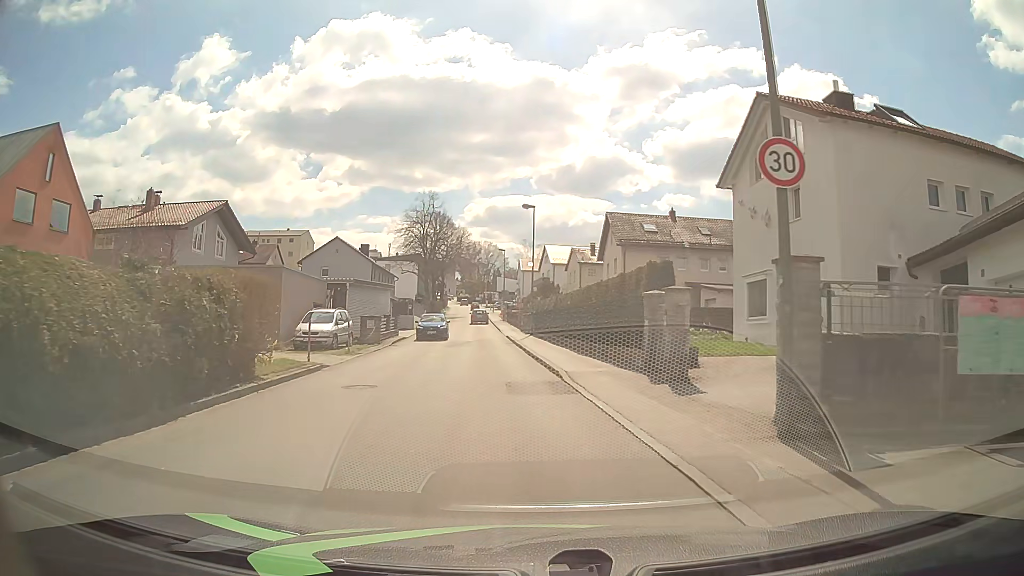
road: unclassified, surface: asphalt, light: Day
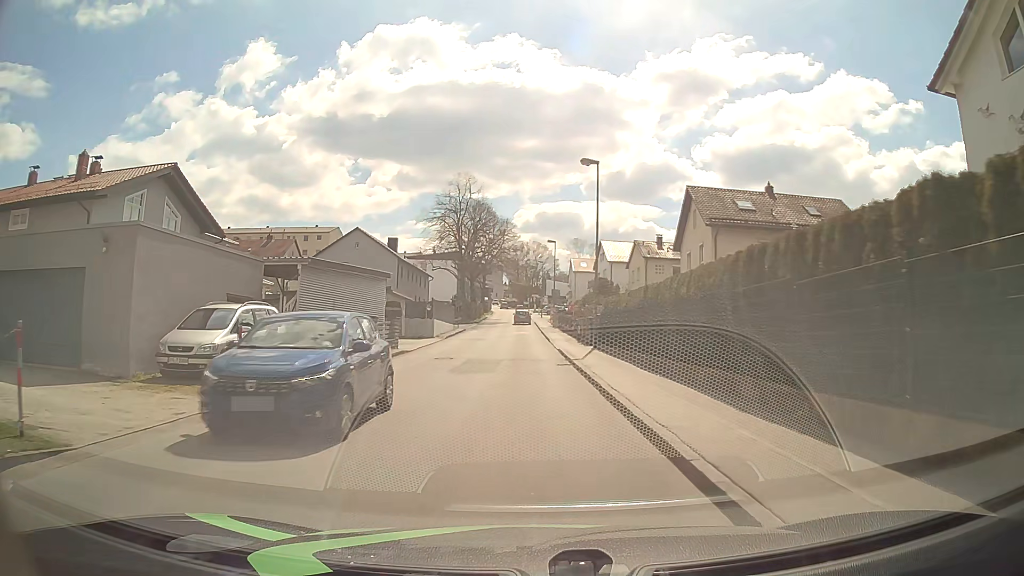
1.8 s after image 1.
(-0.5, +13.4) m; -4°
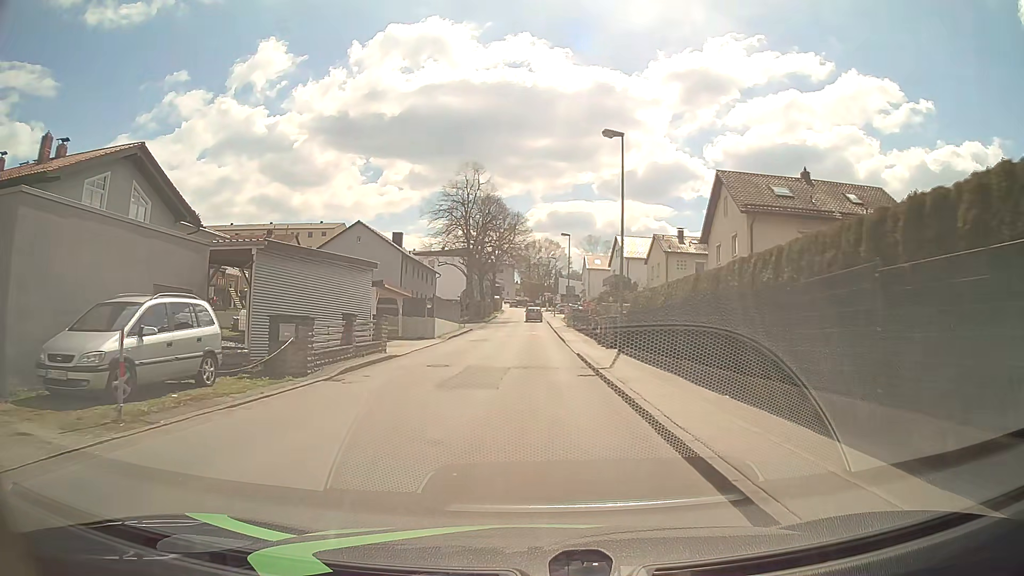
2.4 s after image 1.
(-0.1, +4.4) m; -2°
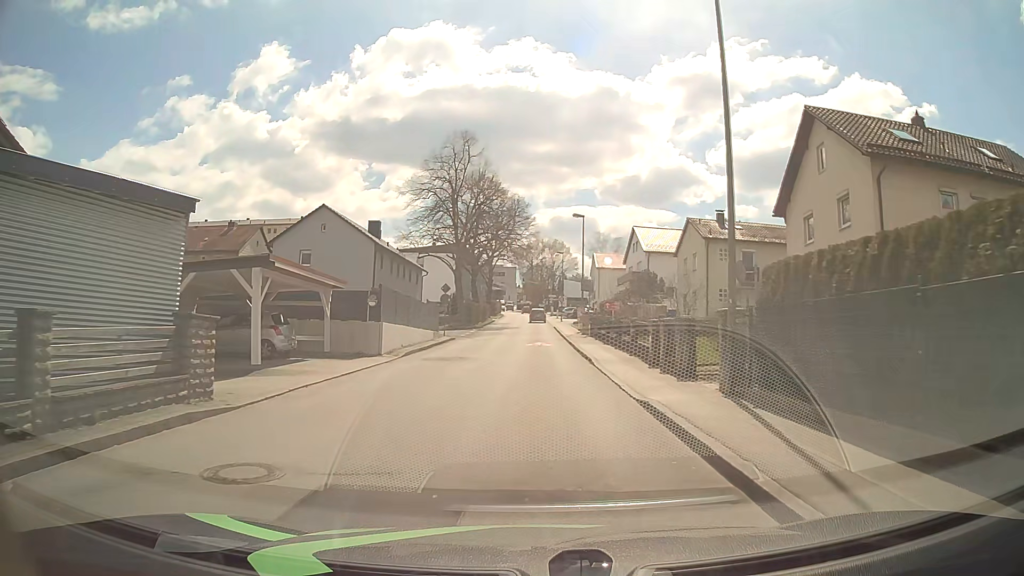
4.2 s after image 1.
(+0.1, +13.3) m; 0°
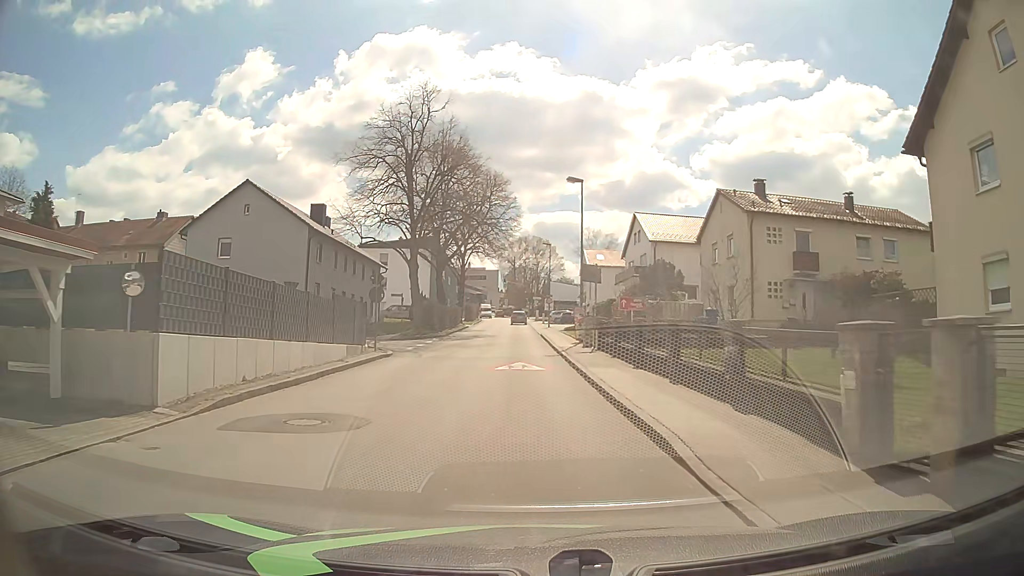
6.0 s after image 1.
(+0.2, +13.3) m; +2°
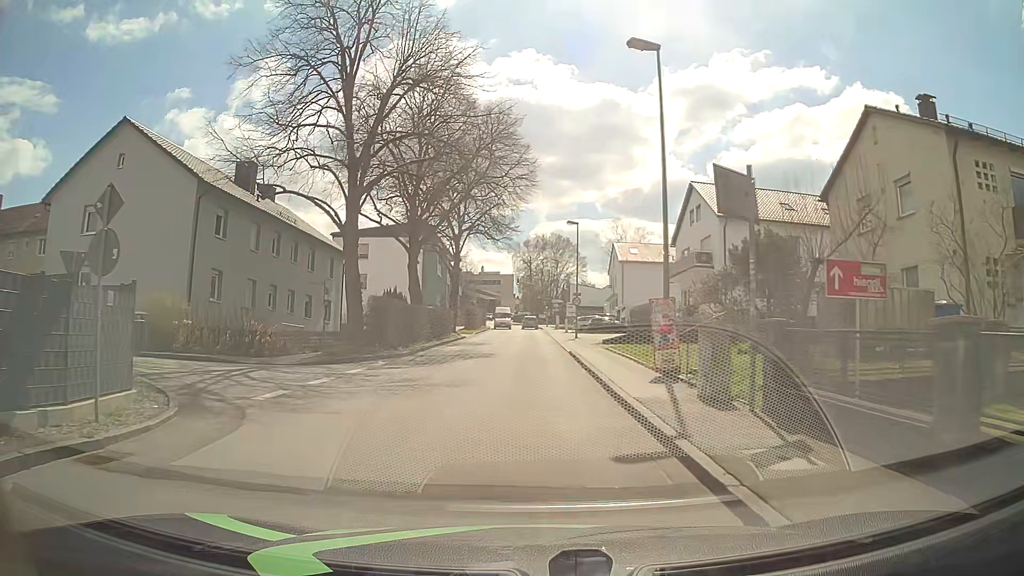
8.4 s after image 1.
(-0.2, +17.5) m; -1°
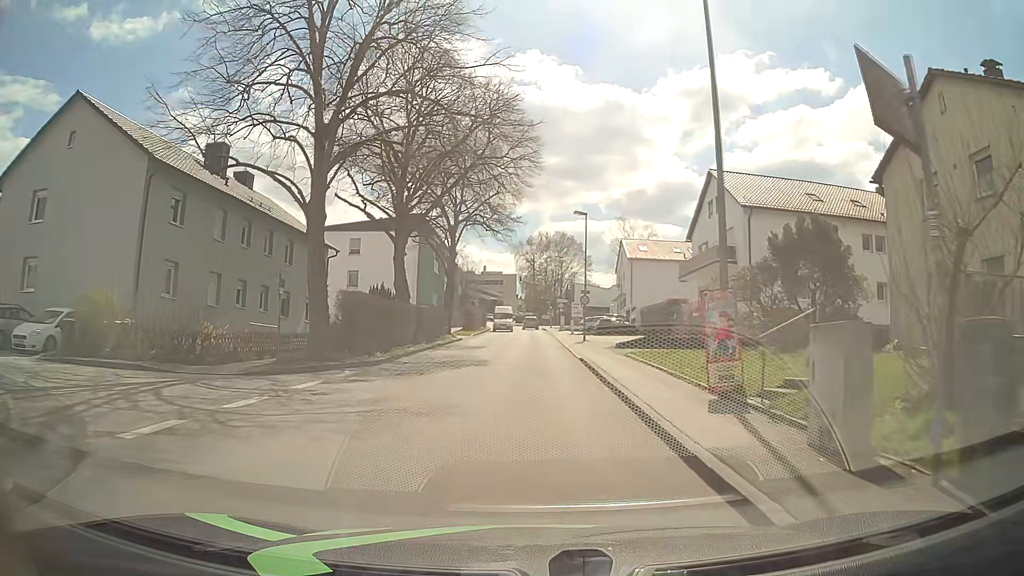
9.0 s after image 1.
(0.0, +4.4) m; -1°
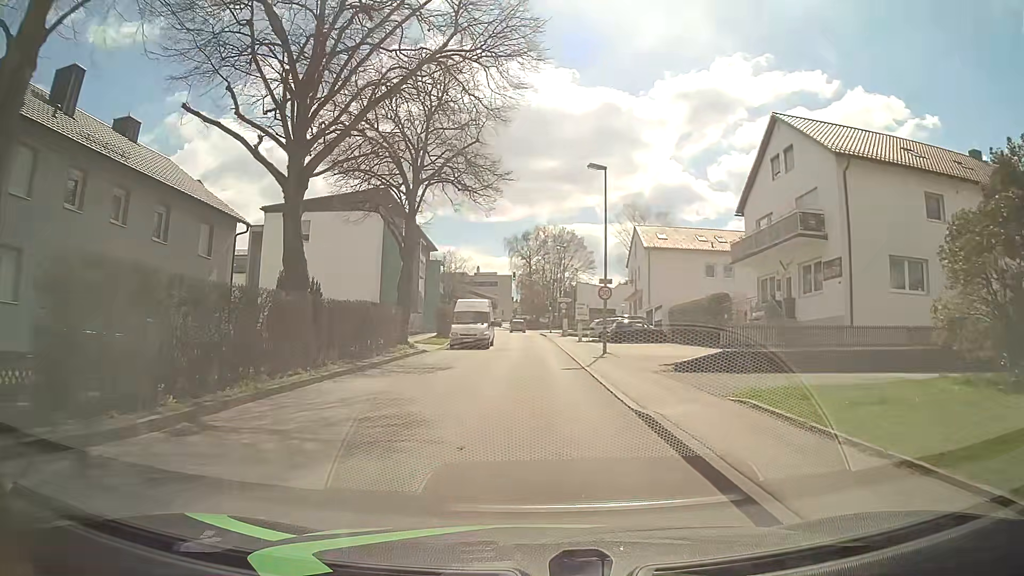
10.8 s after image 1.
(+0.1, +13.2) m; +1°
